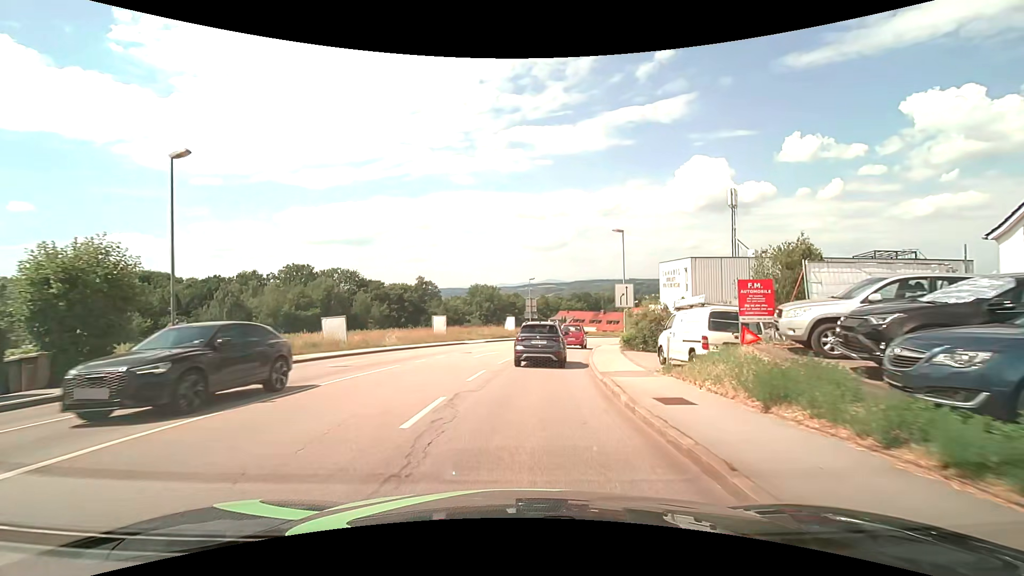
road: tertiary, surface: asphalt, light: Day
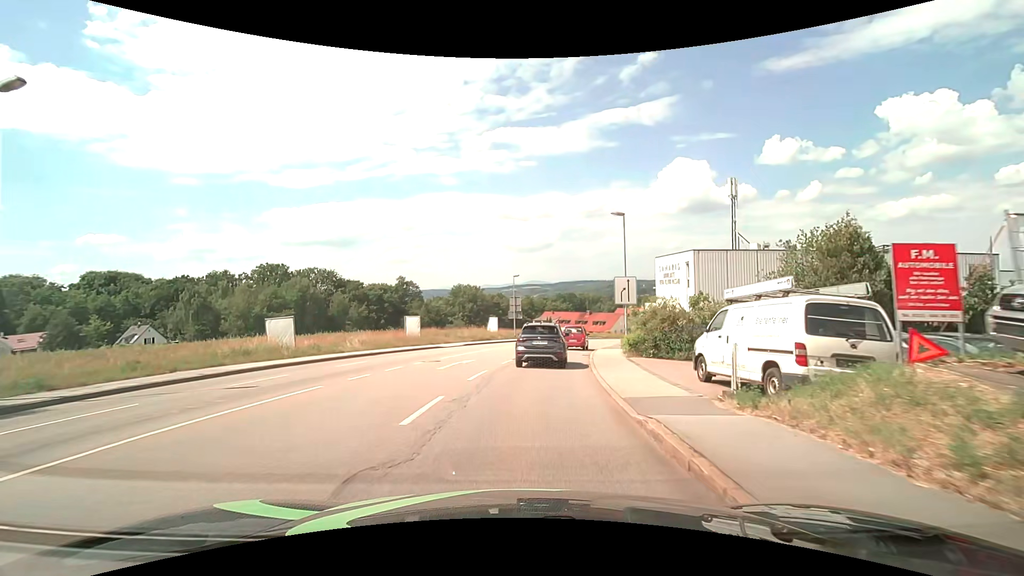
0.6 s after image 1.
(+0.1, +5.6) m; +1°
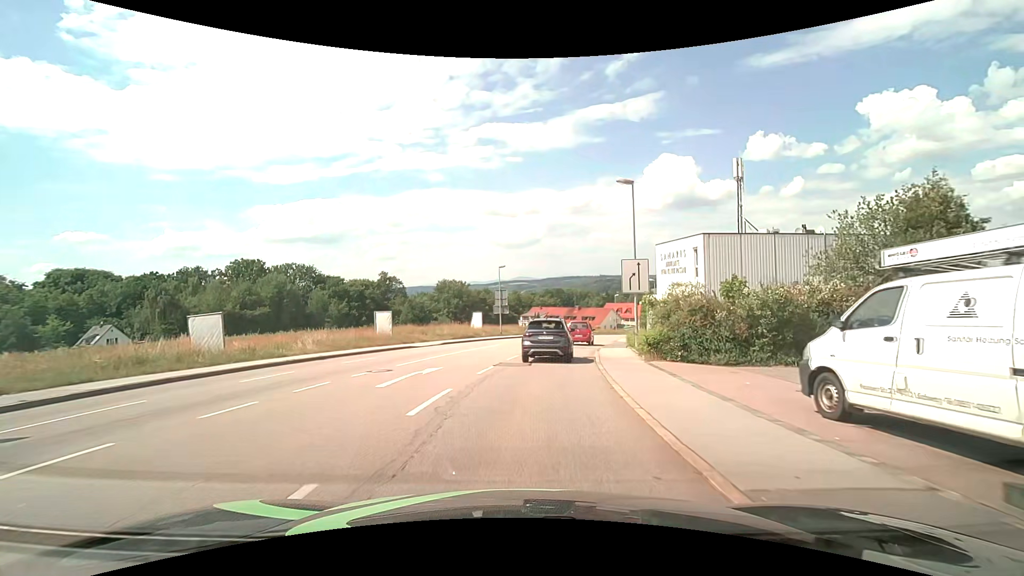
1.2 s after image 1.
(+0.1, +5.7) m; +2°
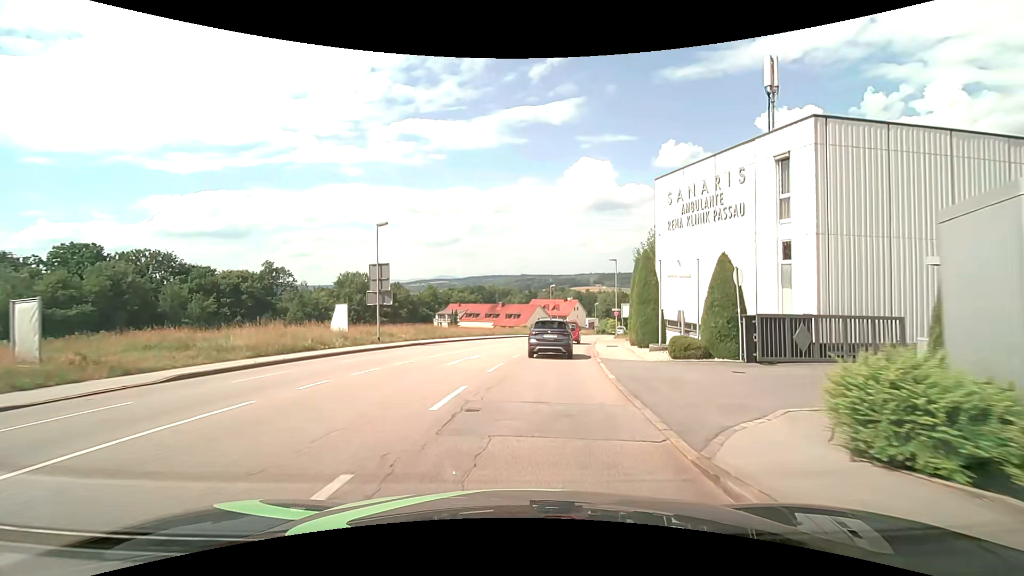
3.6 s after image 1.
(+1.6, +23.6) m; +9°
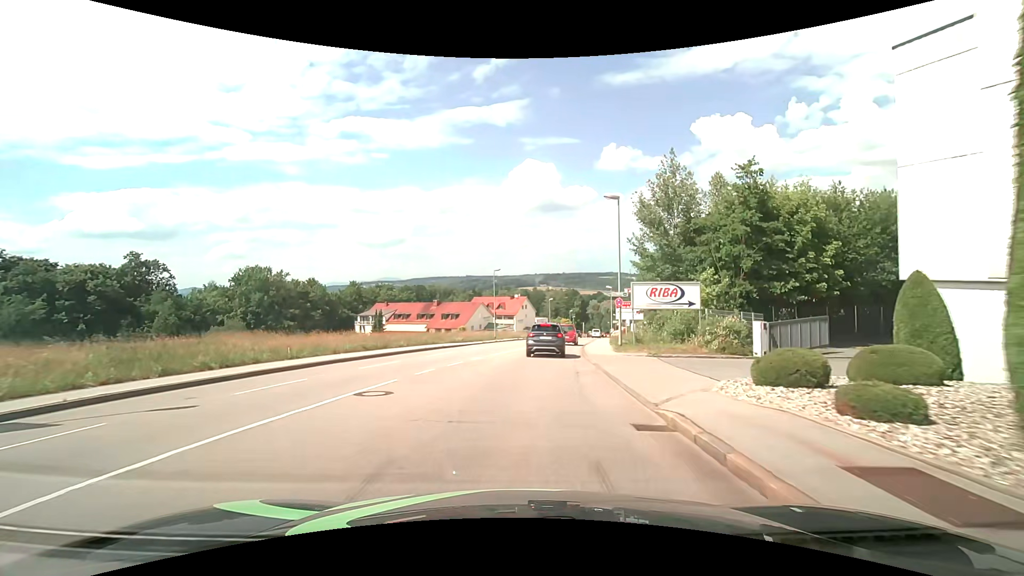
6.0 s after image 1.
(+1.6, +25.4) m; +6°
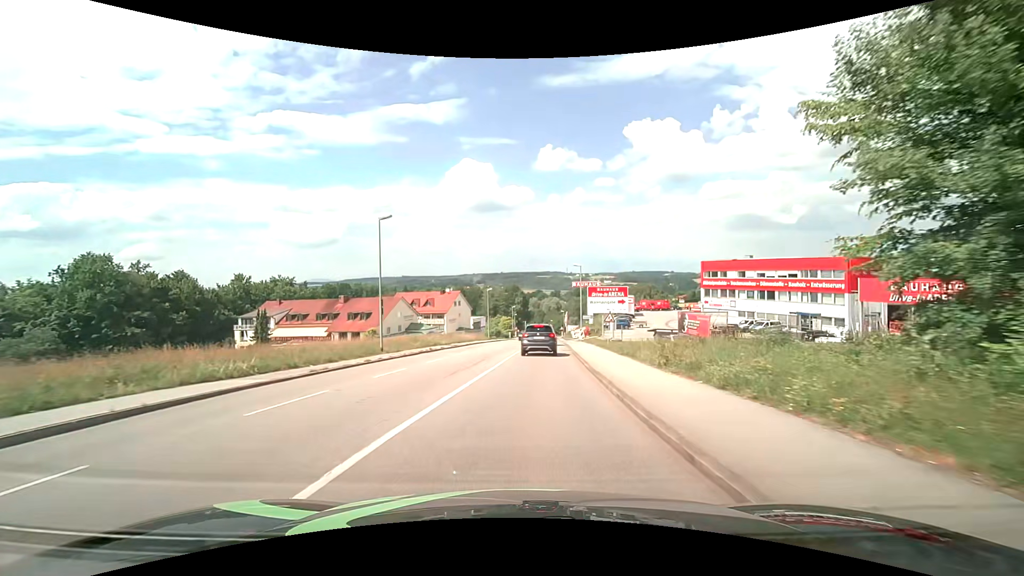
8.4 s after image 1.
(+1.6, +27.4) m; +7°
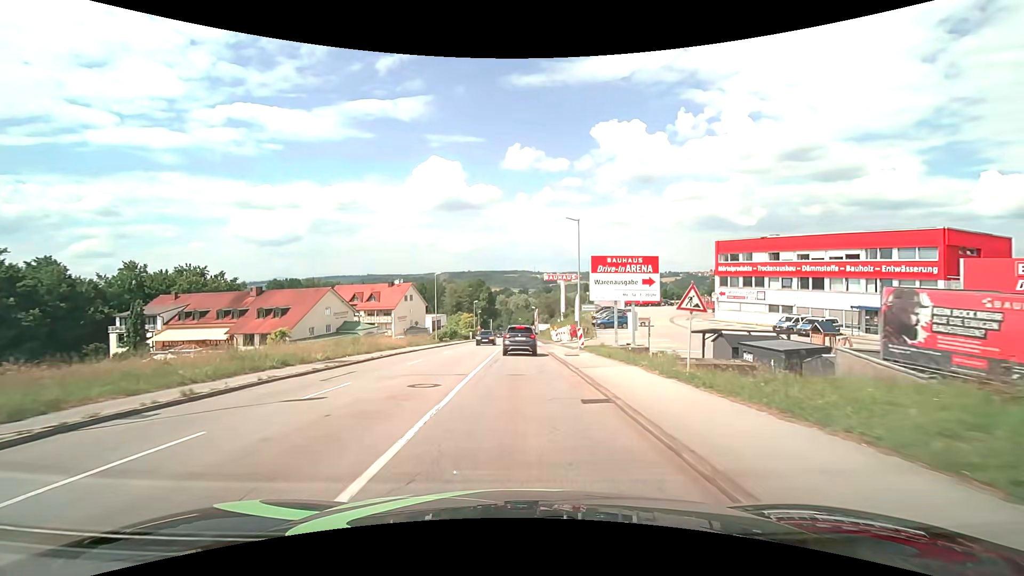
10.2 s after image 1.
(+0.8, +21.8) m; +4°
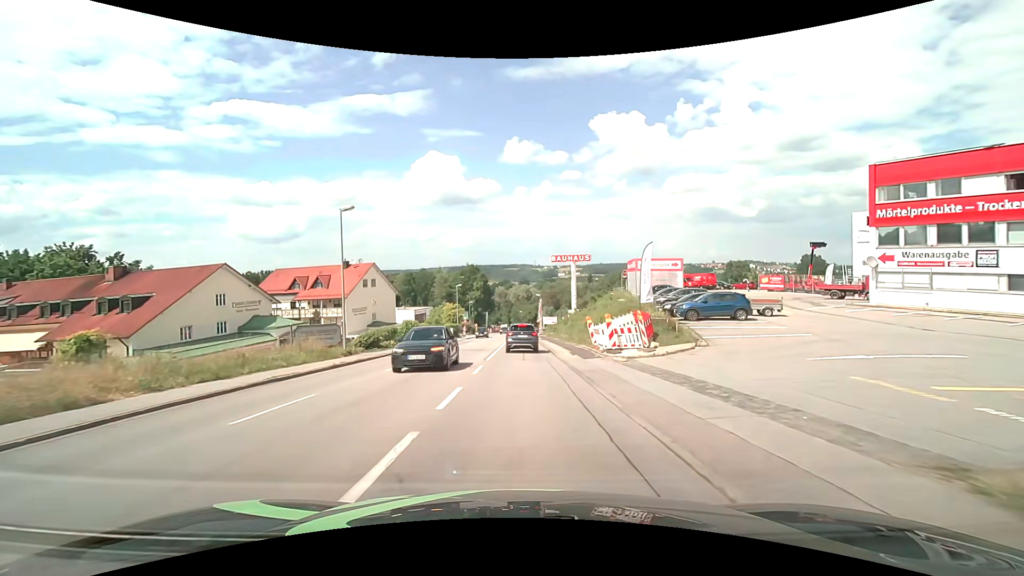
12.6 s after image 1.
(0.0, +30.2) m; 0°
